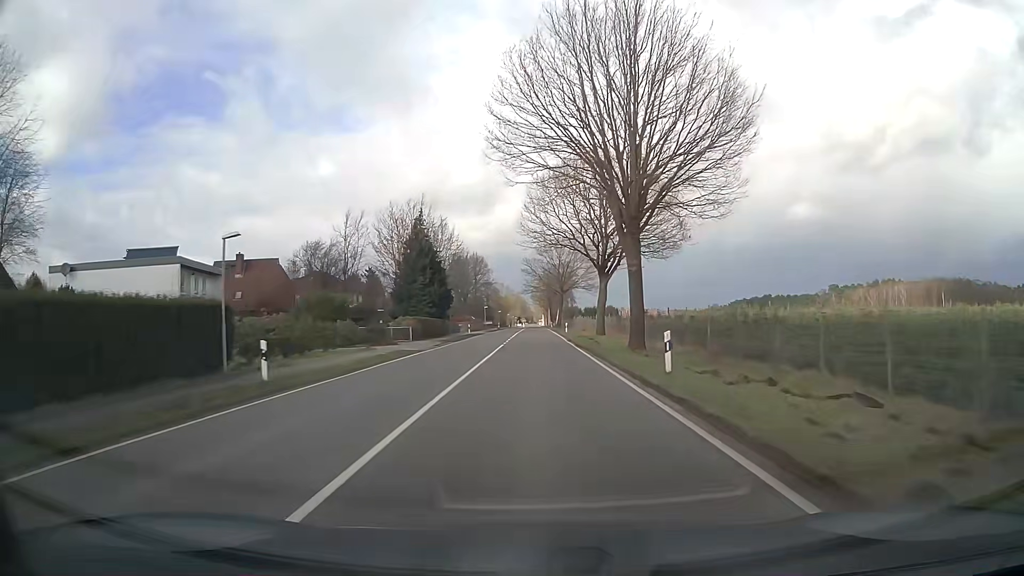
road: secondary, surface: asphalt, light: Day
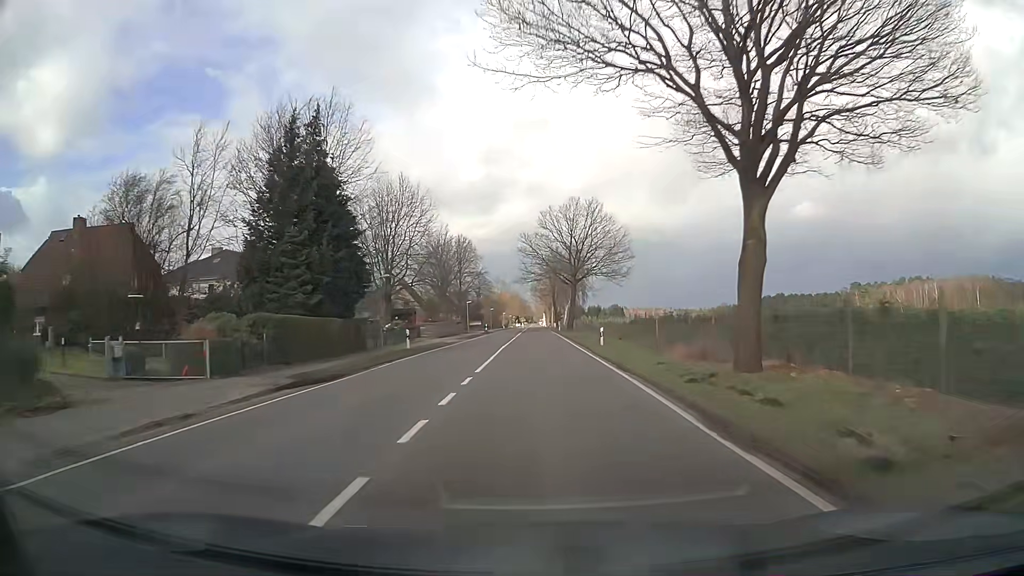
(-0.2, +32.3) m; 0°
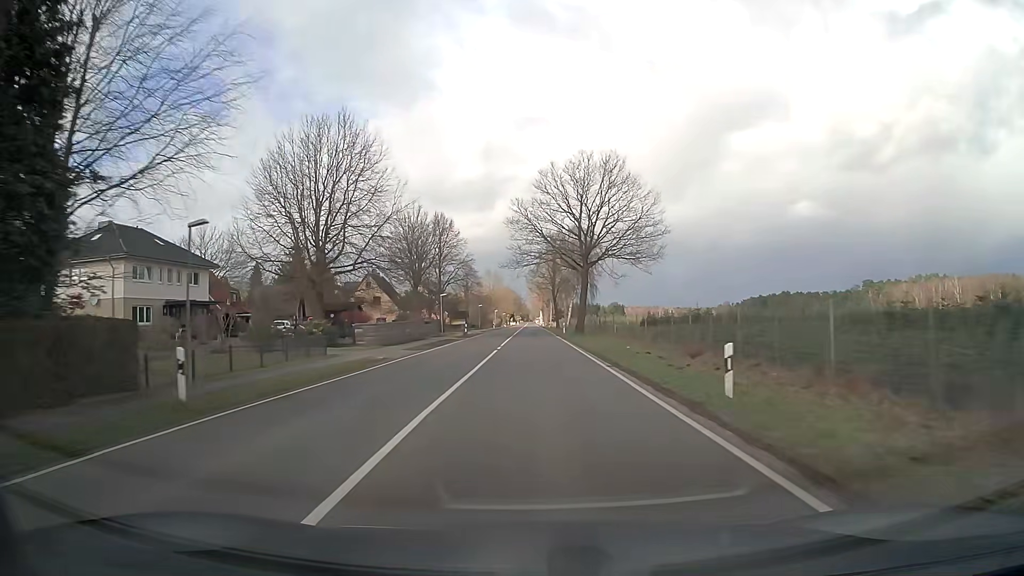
(+0.1, +21.5) m; 0°
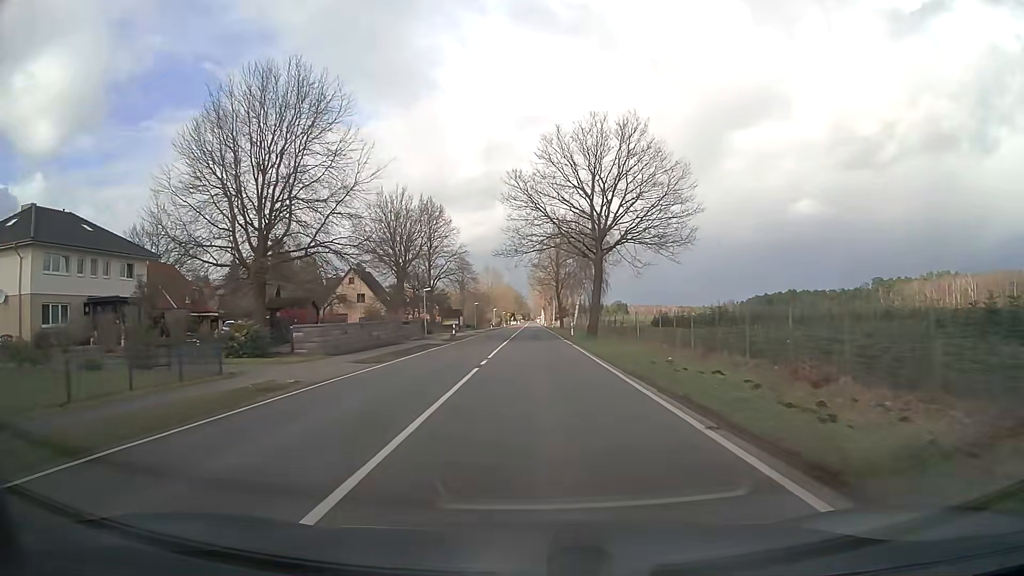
(0.0, +10.8) m; 0°
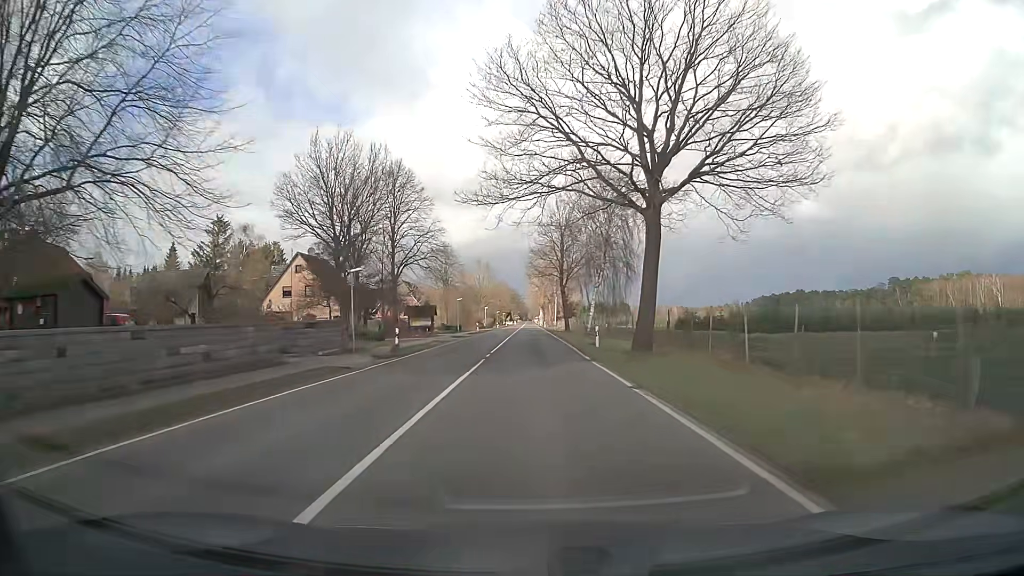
(0.0, +21.5) m; 0°
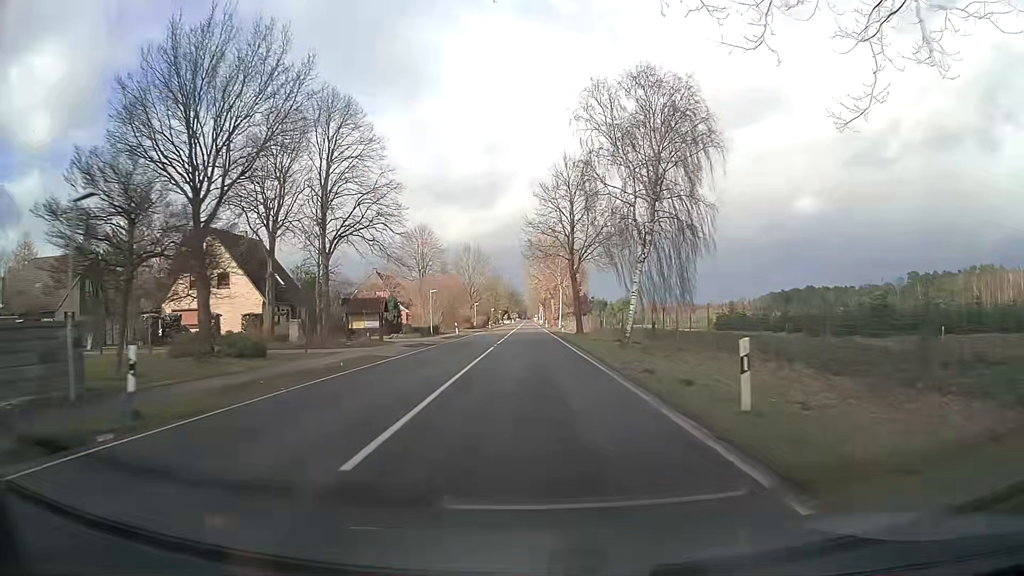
(-0.1, +21.6) m; 0°
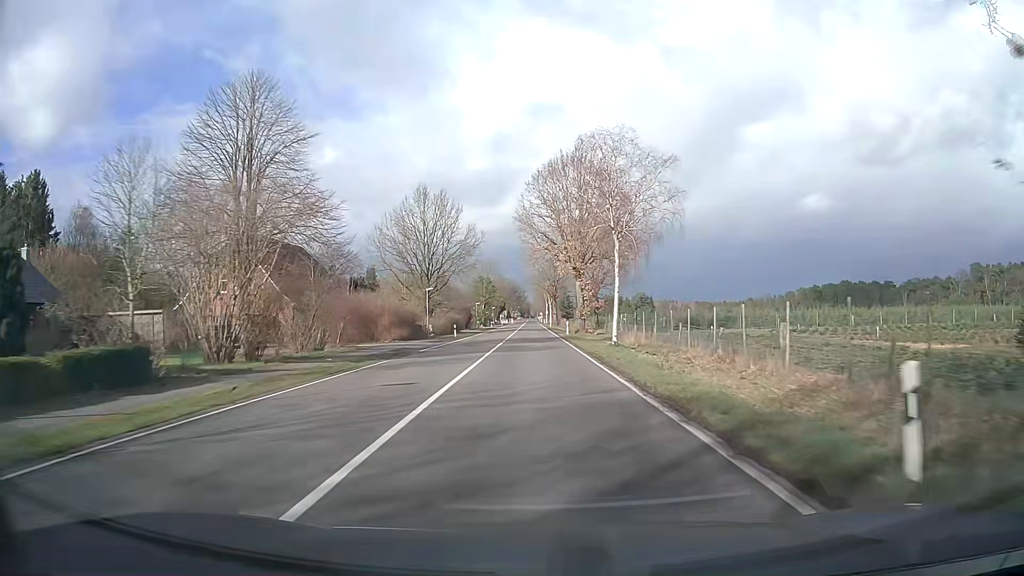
(-0.3, +54.1) m; 0°
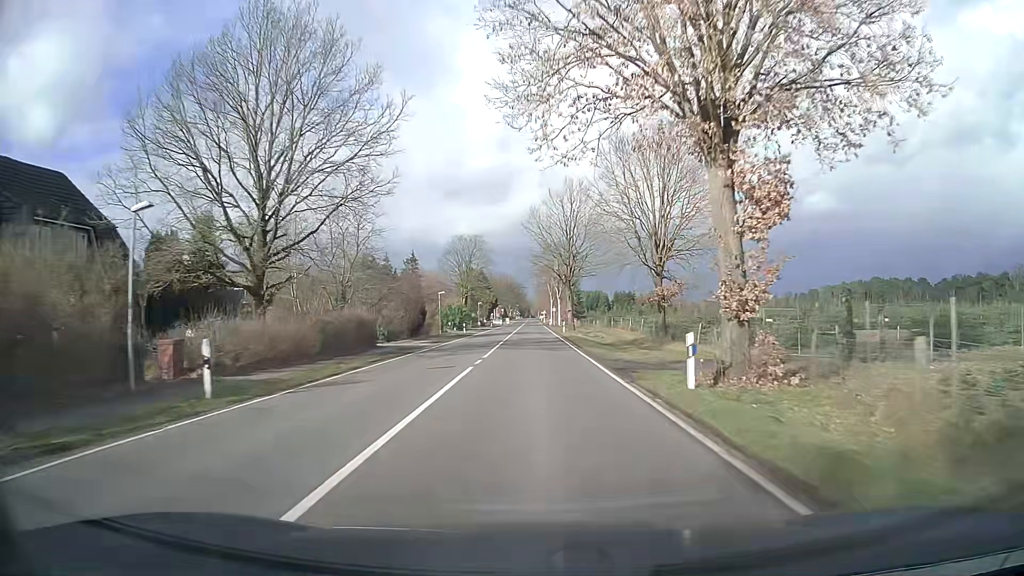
(-0.1, +43.2) m; 0°
(0, +10) (0, +20) (0, +30) (0, +40) (0, +50) (0, +60) (0, +70) (0, +80) (0, +90) (0, +100) m
